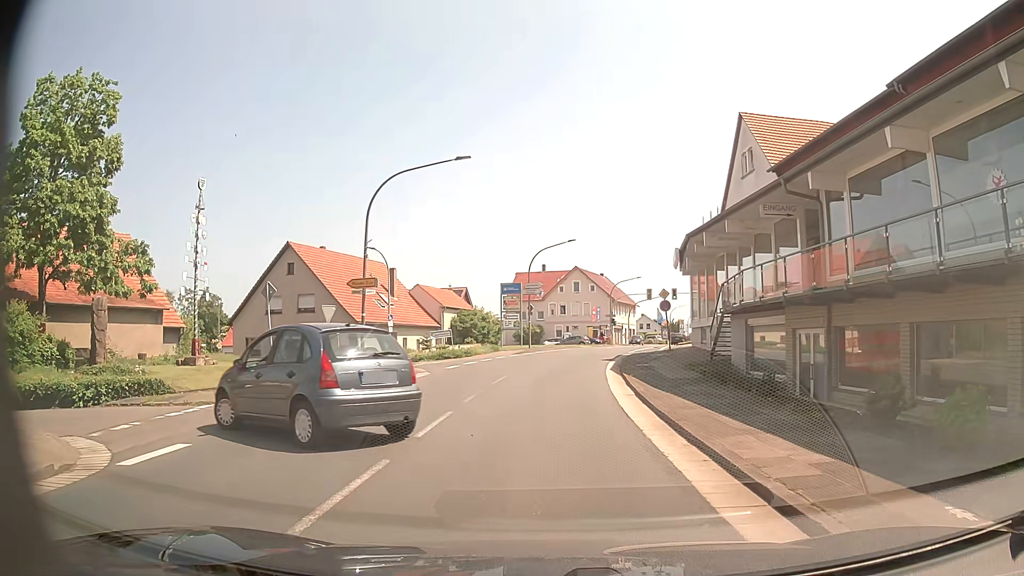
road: primary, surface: asphalt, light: Day
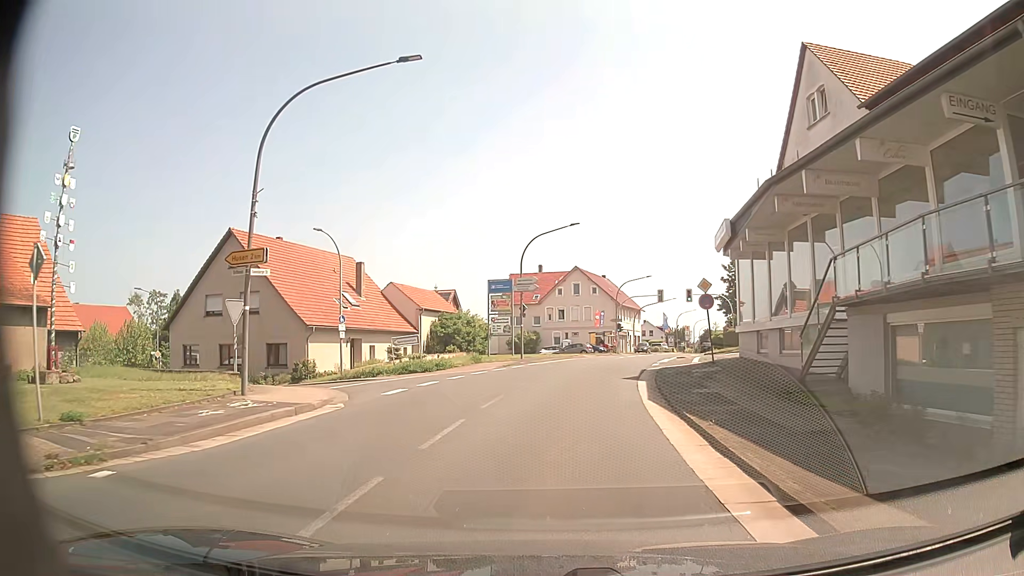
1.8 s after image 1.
(-0.2, +10.5) m; -1°
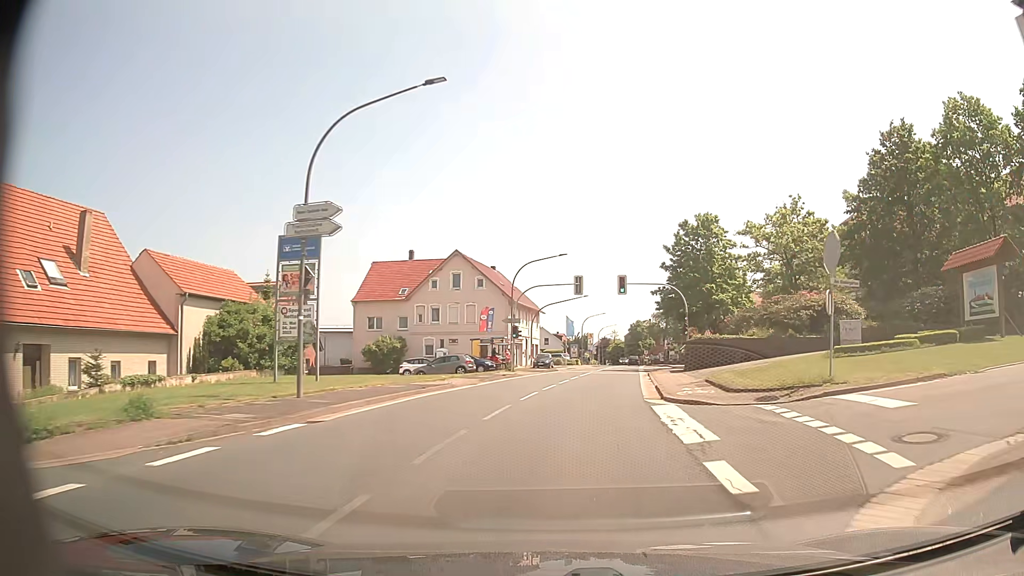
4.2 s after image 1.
(+1.5, +24.2) m; +9°
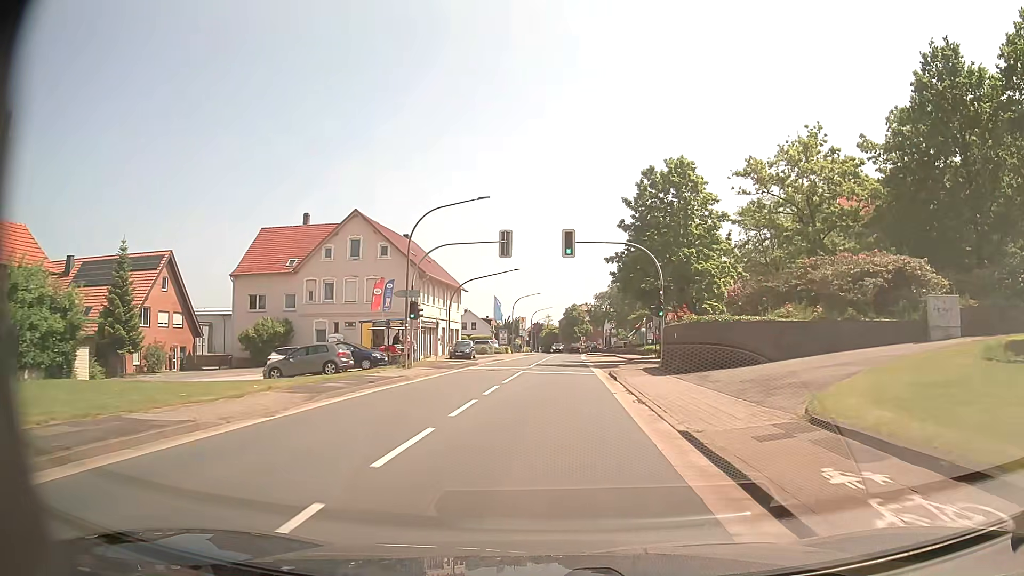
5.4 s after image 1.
(+0.9, +14.5) m; +6°
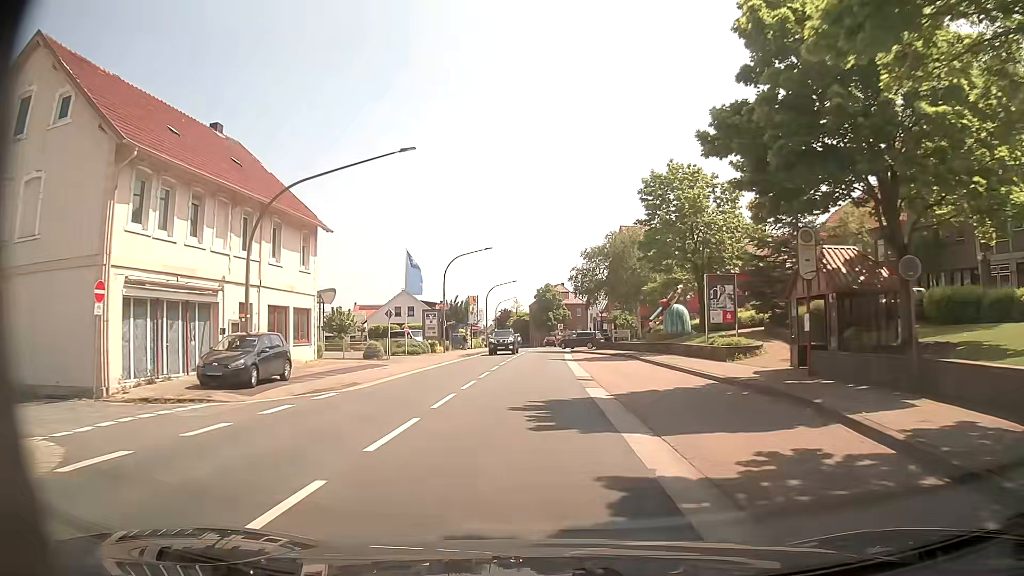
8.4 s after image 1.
(+1.3, +36.7) m; +2°
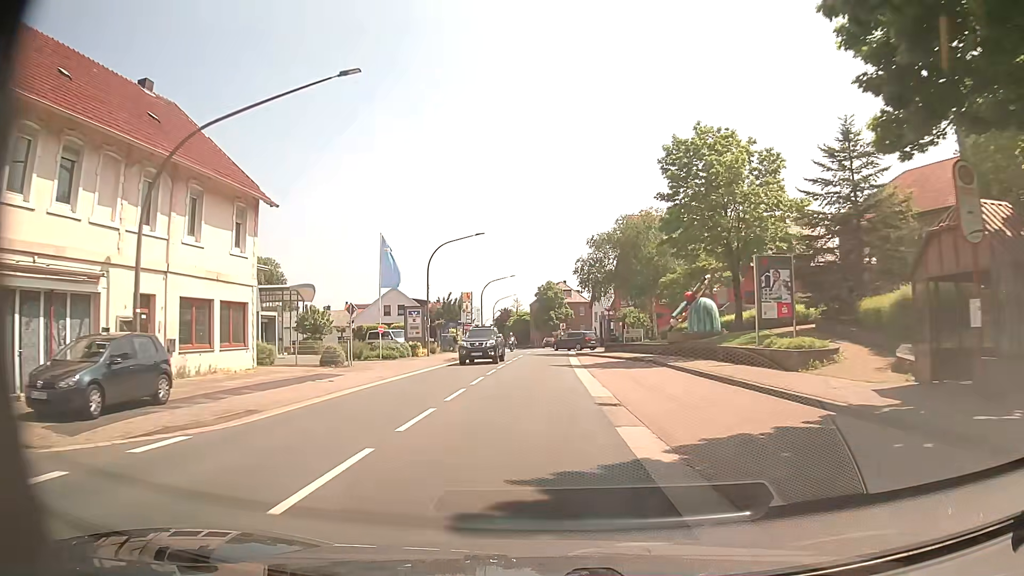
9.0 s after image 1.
(0.0, +7.5) m; 0°
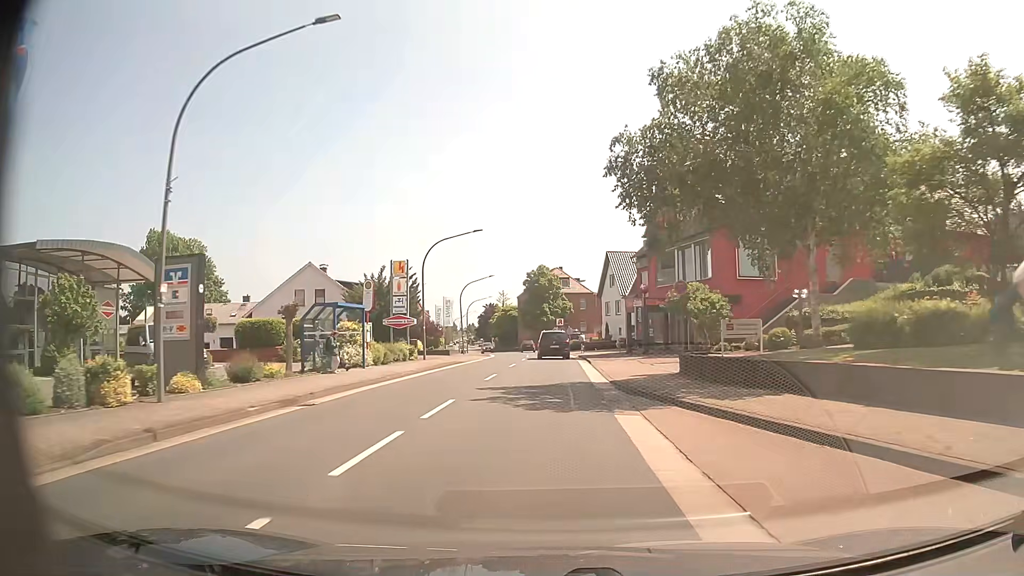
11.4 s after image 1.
(-0.1, +30.9) m; +1°
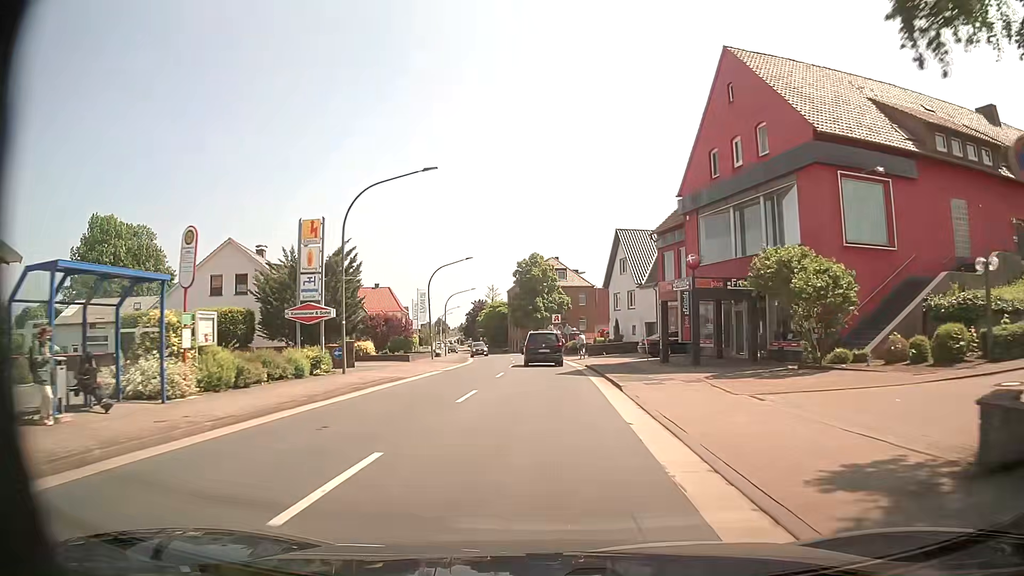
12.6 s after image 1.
(0.0, +15.4) m; 0°
